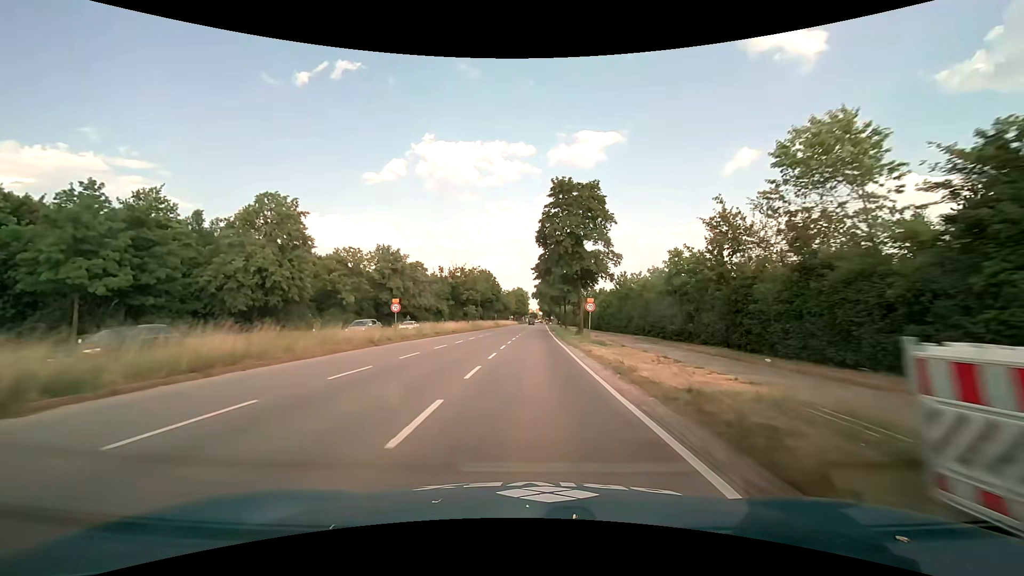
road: primary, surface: asphalt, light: Day
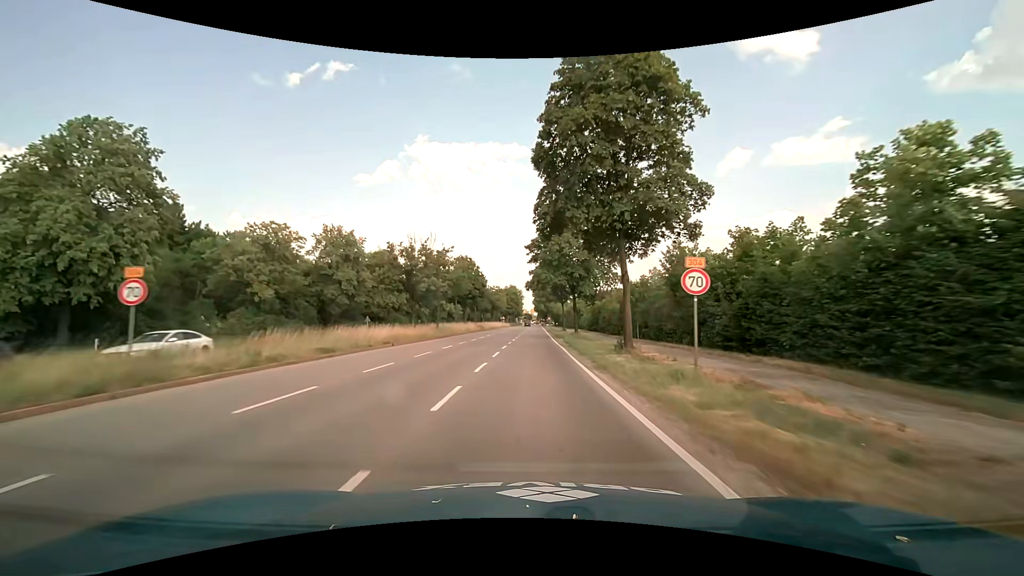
(+0.2, +21.6) m; +1°
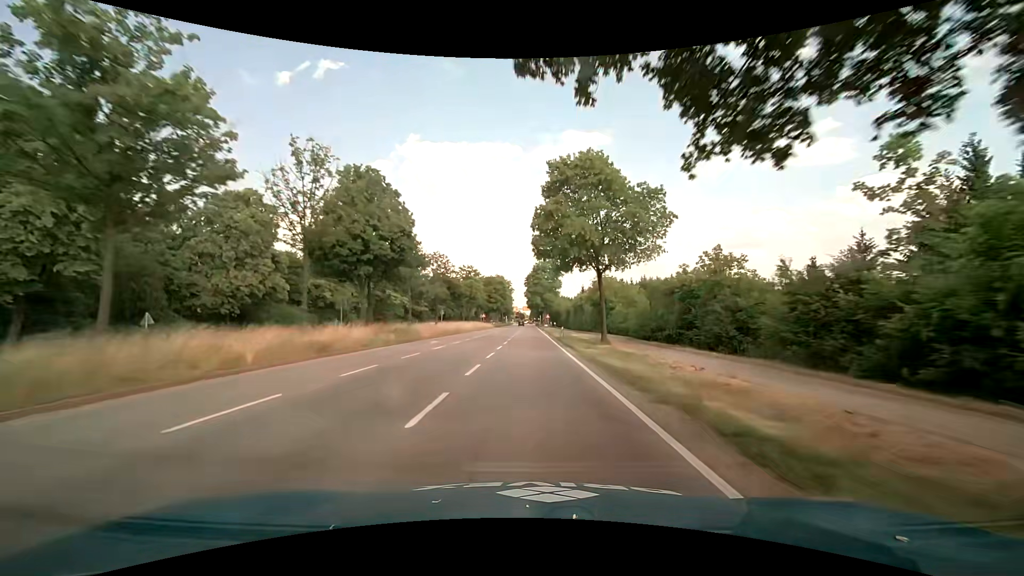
(+0.4, +43.1) m; +1°
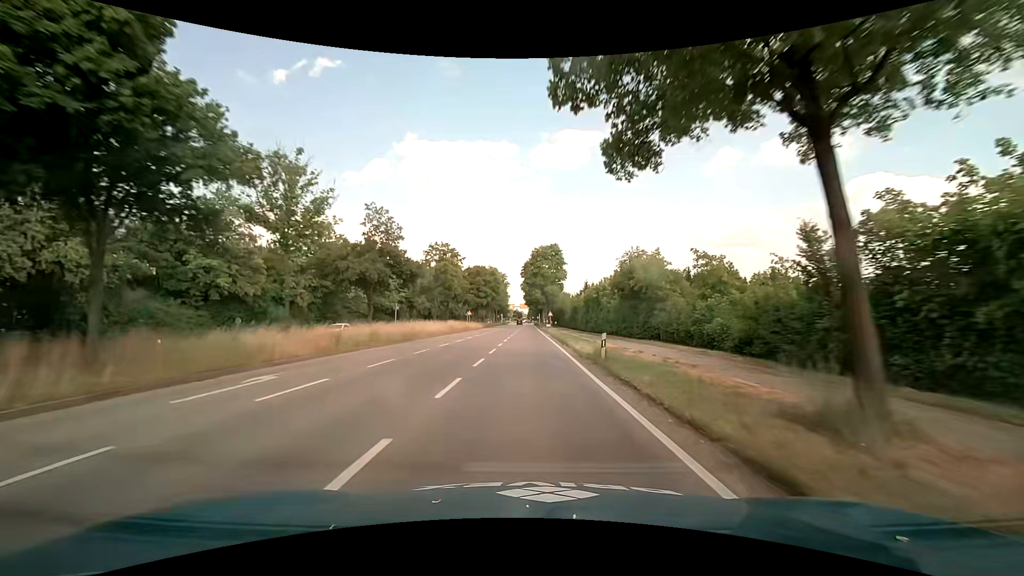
(+0.1, +21.5) m; 0°
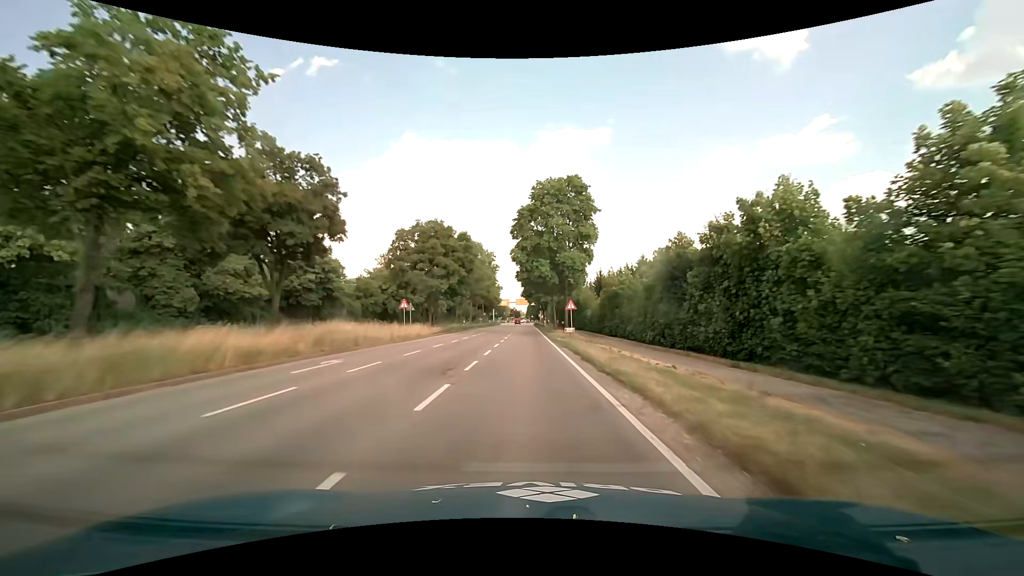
(+0.2, +43.0) m; 0°
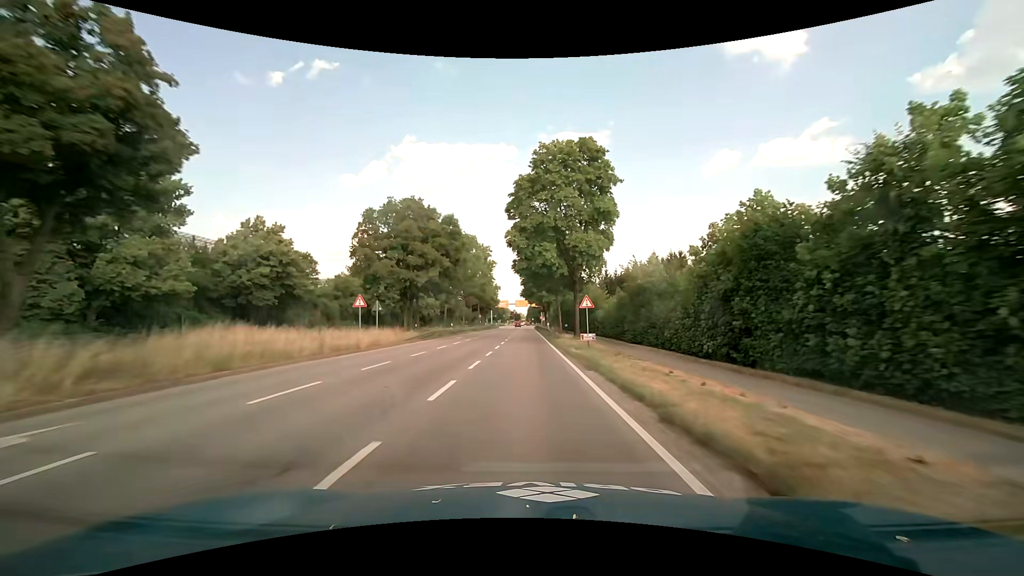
(0.0, +10.8) m; 0°
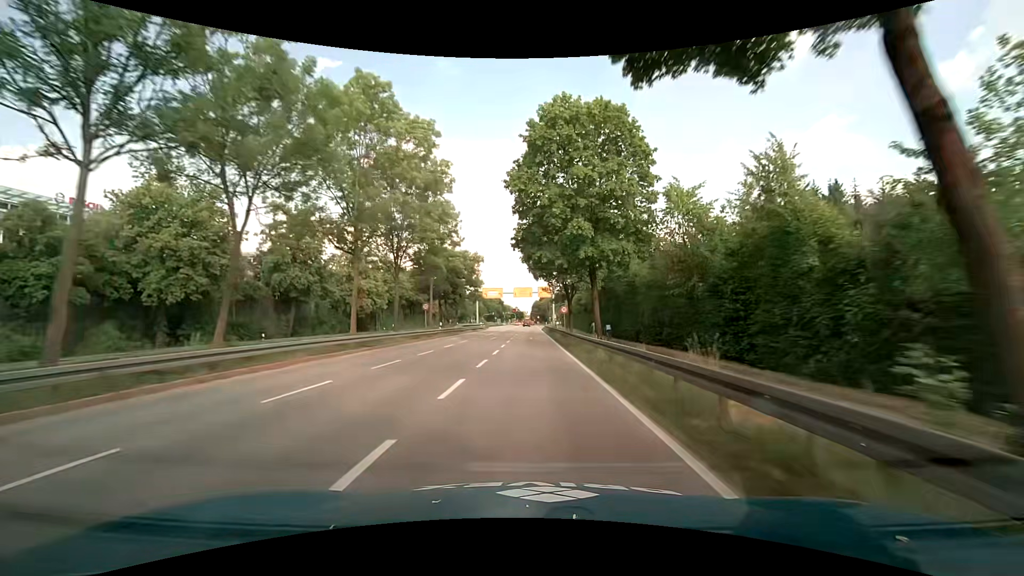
(-0.4, +53.7) m; -1°
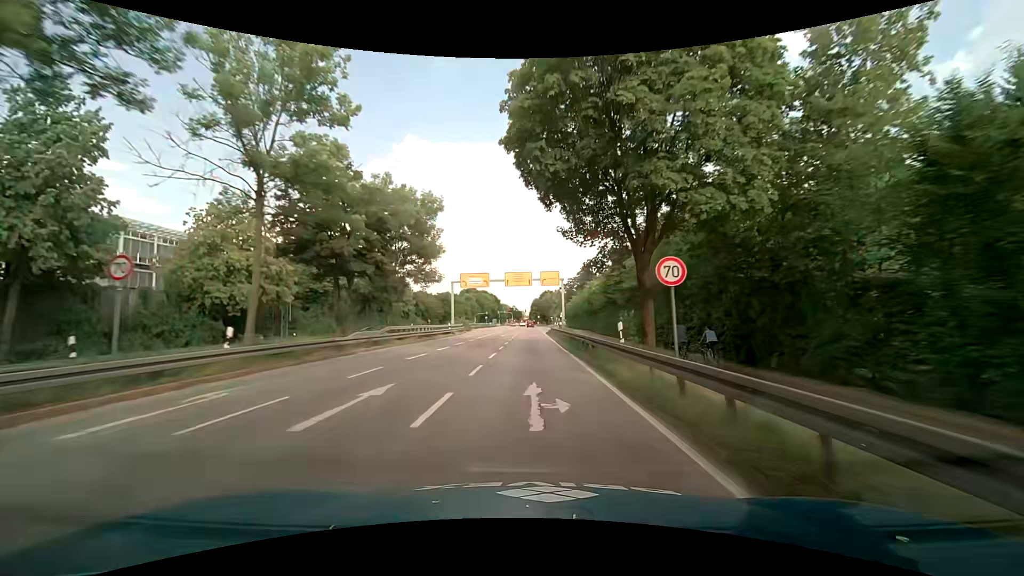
(0.0, +32.2) m; +1°
(0, +10) (0, +20) (0, +30) (0, +40) (0, +50) (0, +60) (0, +70) (0, +80) (0, +90) (0, +100) m
